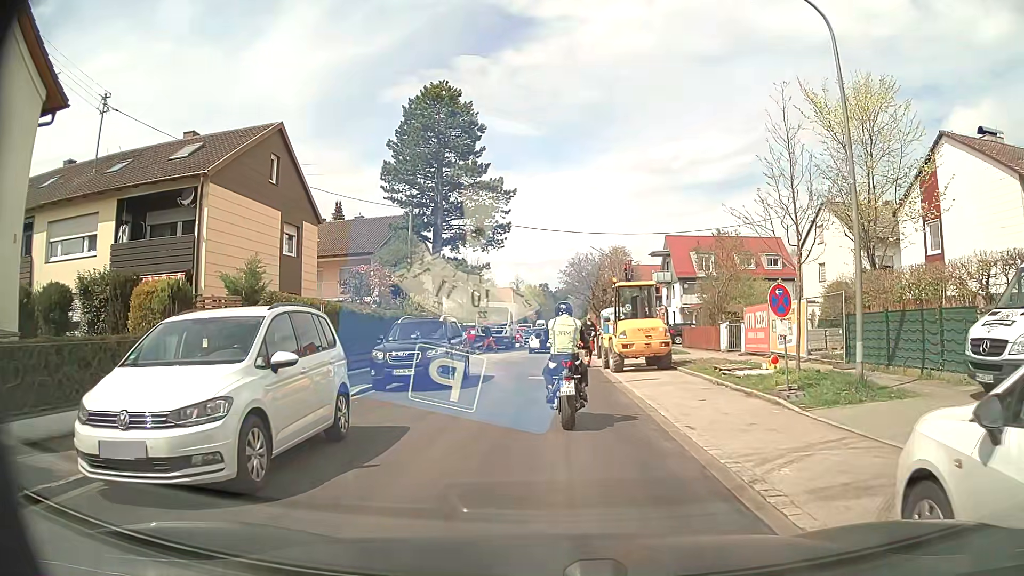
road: residential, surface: asphalt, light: Day
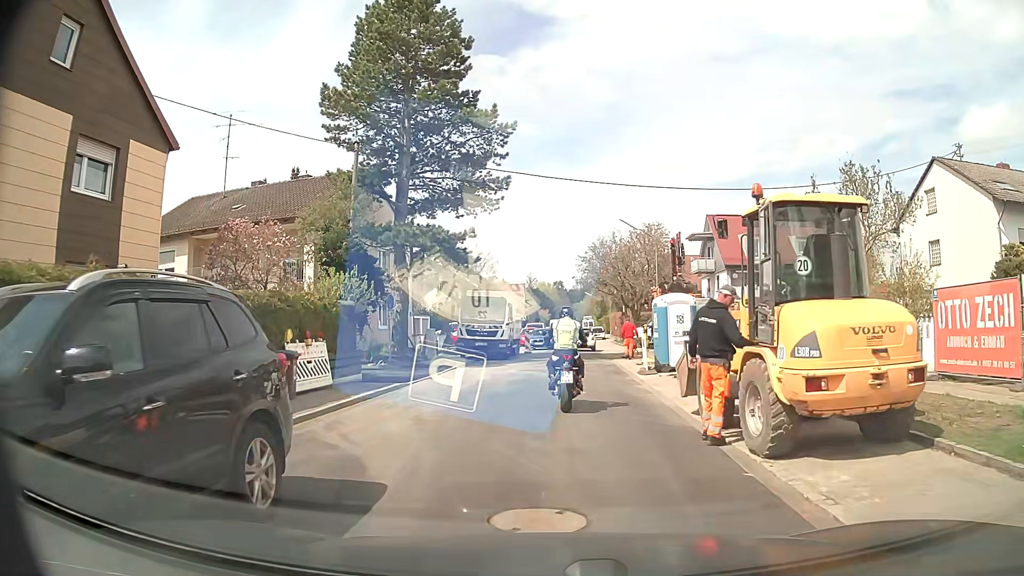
(-0.1, +14.0) m; -1°
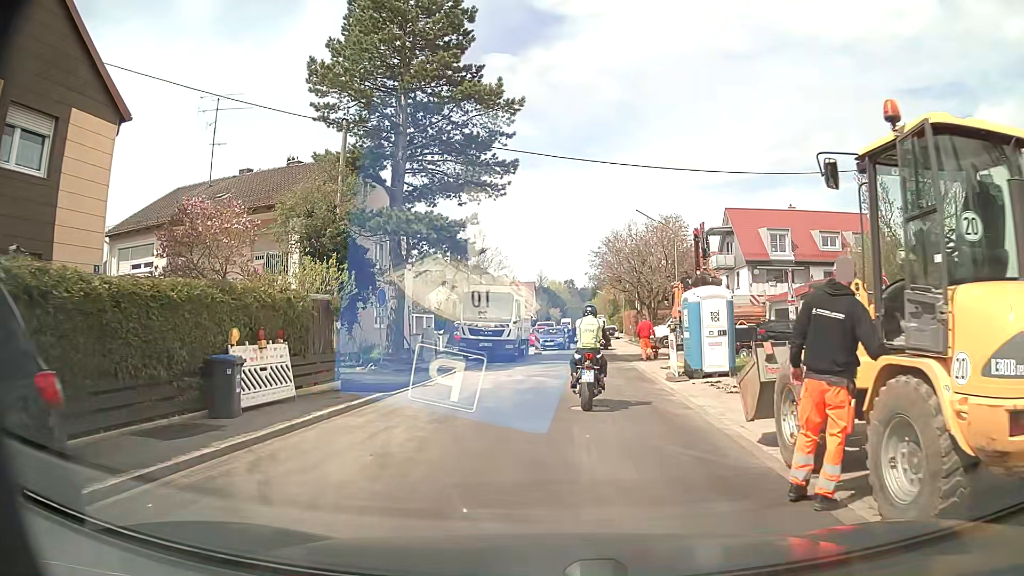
(0.0, +3.0) m; -1°
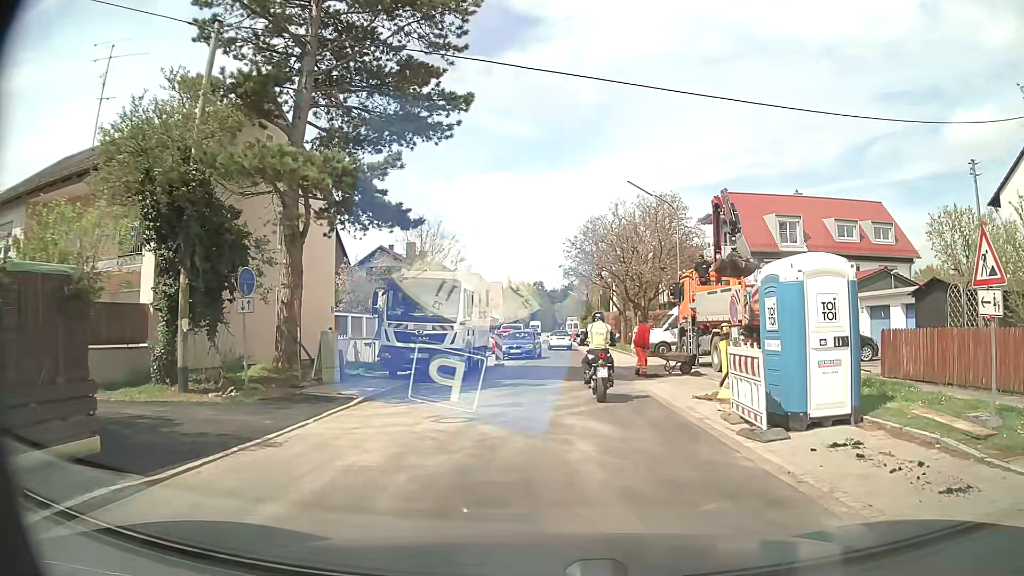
(0.0, +8.6) m; +2°
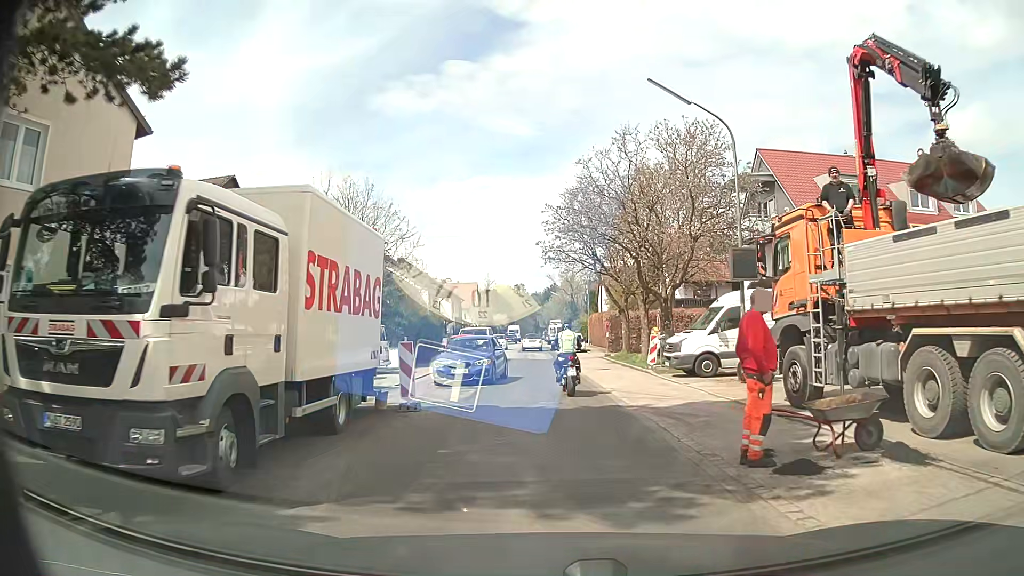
(+0.4, +13.5) m; +1°
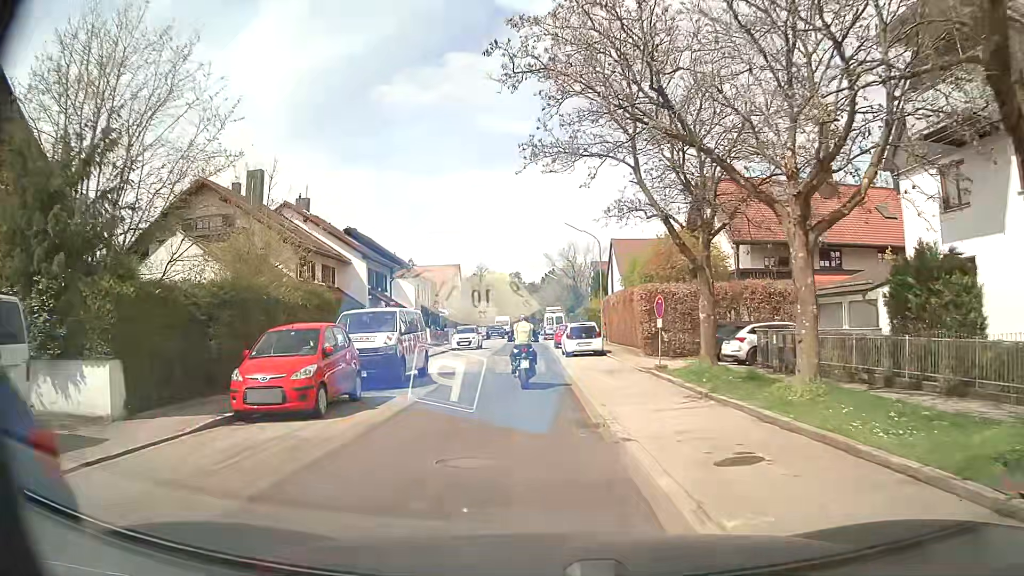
(+0.5, +20.9) m; +1°
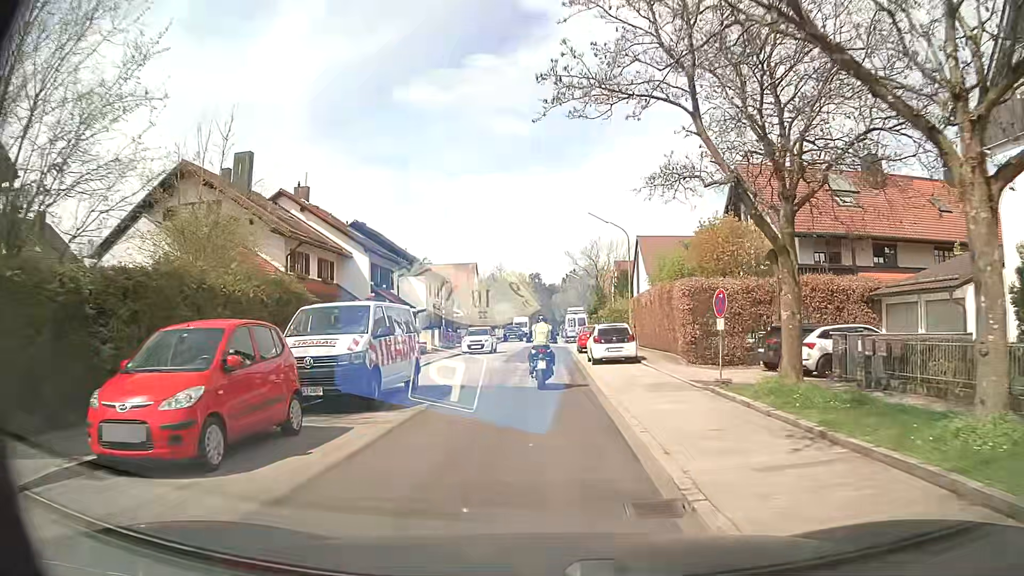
(-0.1, +4.5) m; -1°
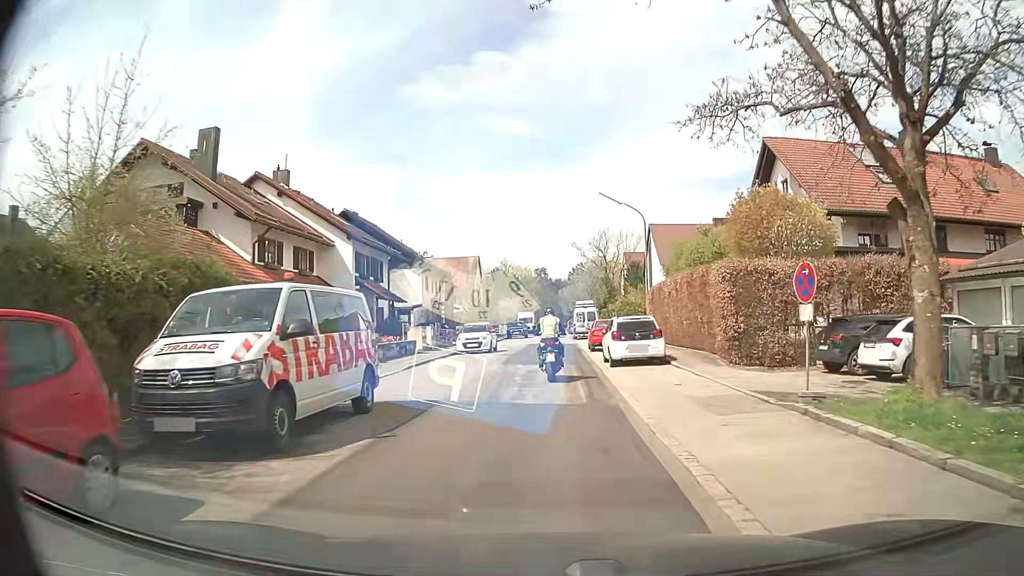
(-0.1, +4.6) m; 0°
(0, +10) (-1, +20) (-1, +30) (-1, +40) (-1, +50) (-1, +60) (-2, +70) (-2, +80) (-2, +90) (-2, +100) m
